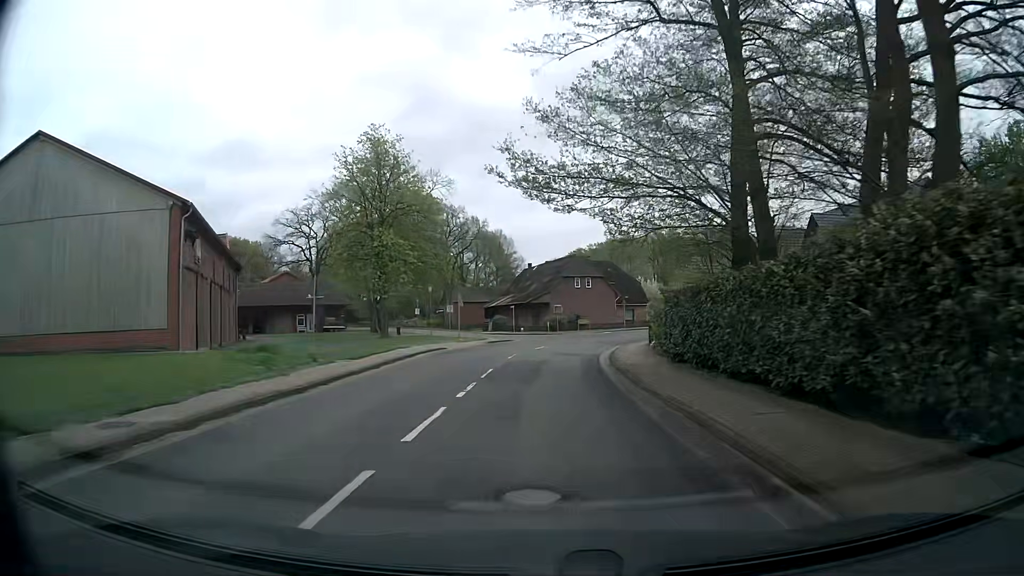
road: secondary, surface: asphalt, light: Day
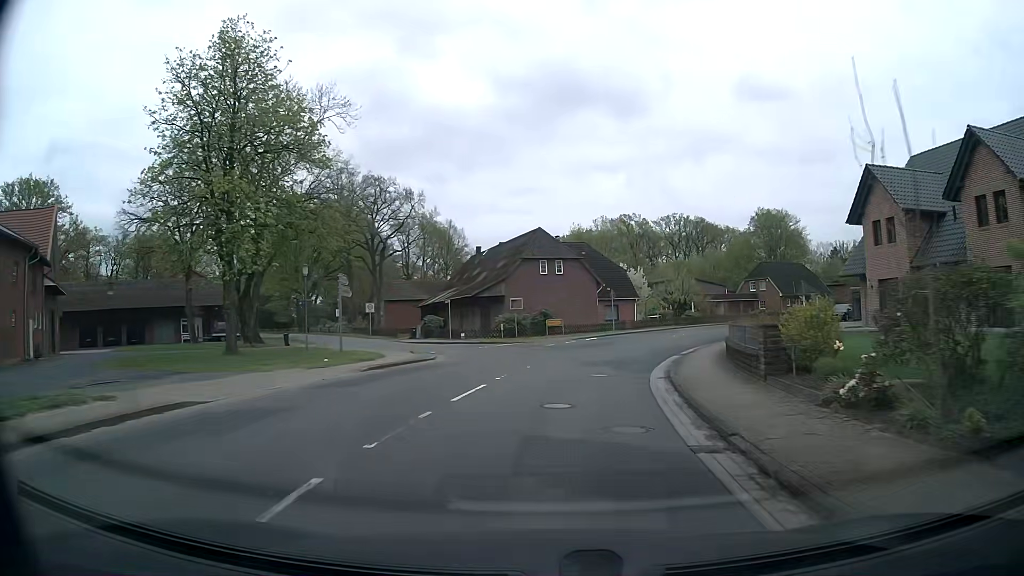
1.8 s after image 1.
(+0.2, +22.8) m; +3°
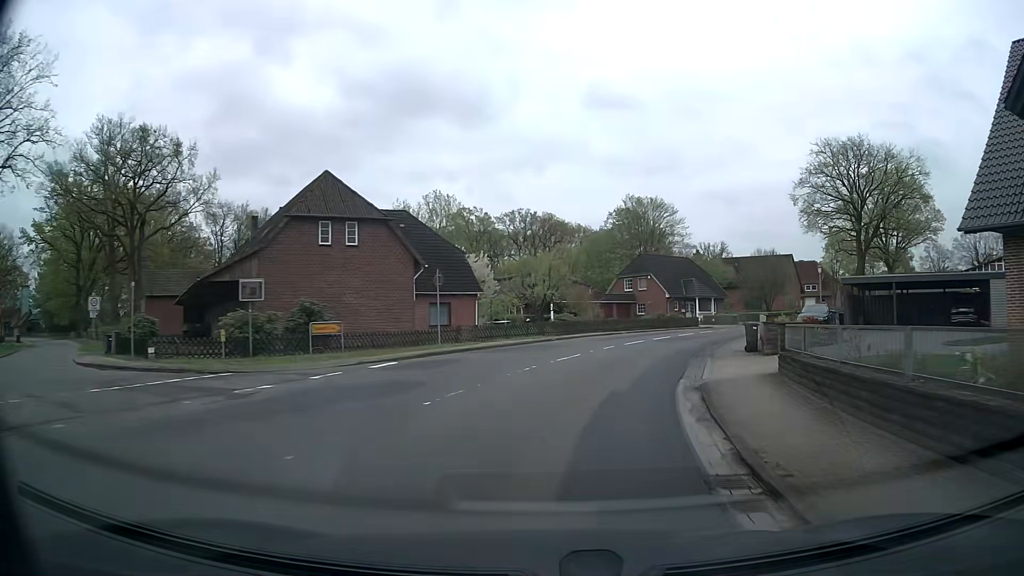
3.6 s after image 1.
(+2.5, +22.6) m; +14°
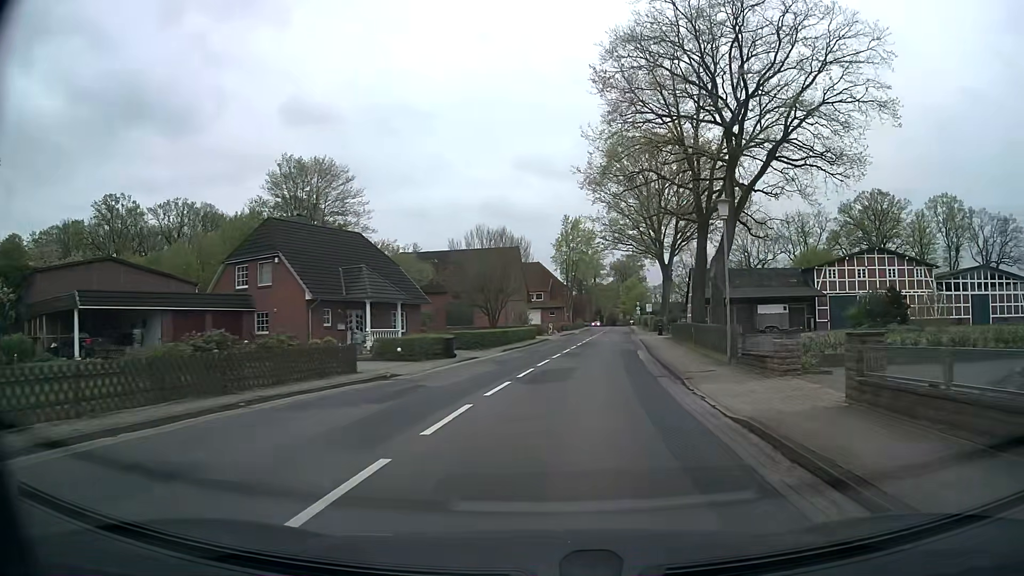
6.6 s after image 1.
(+8.8, +36.1) m; +26°
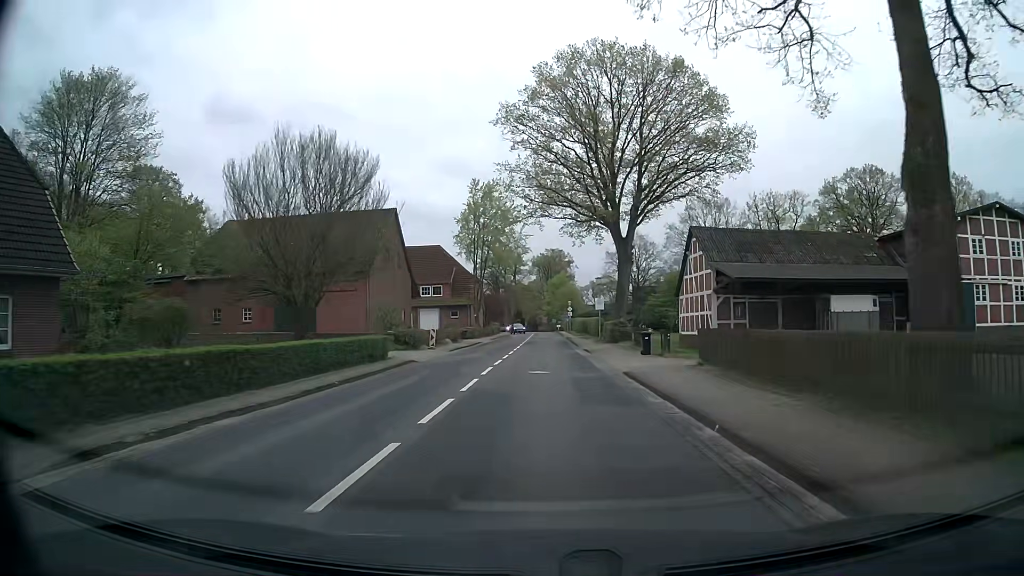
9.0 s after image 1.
(+2.6, +30.2) m; +7°
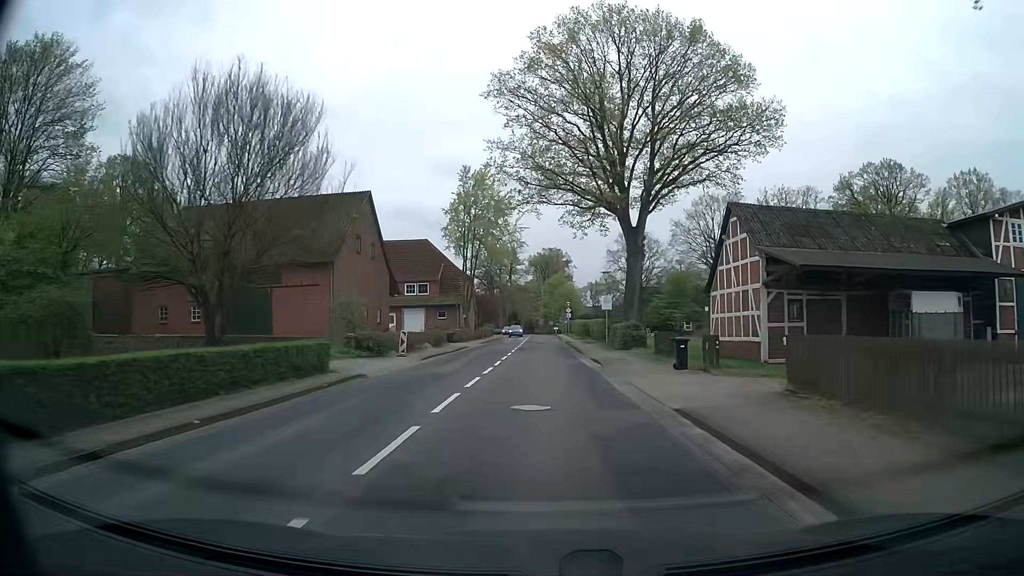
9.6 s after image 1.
(0.0, +7.6) m; +1°
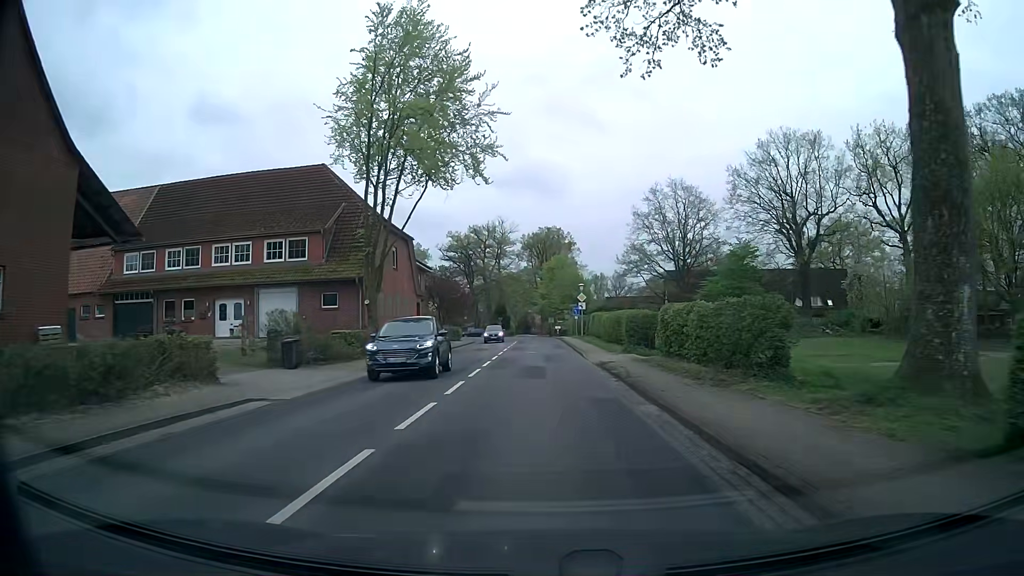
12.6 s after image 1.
(-0.1, +38.2) m; 0°
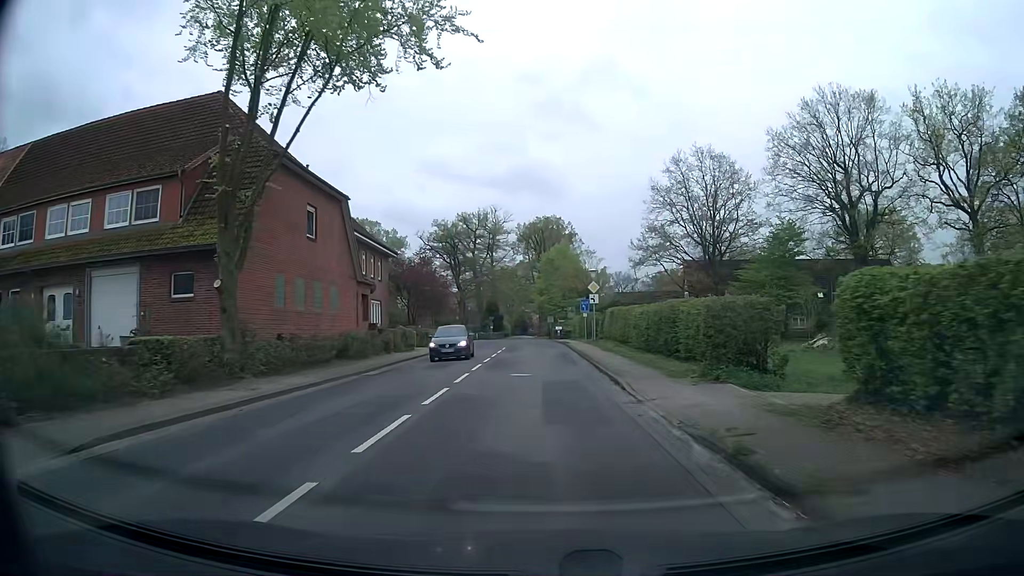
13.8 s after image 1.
(+0.1, +15.3) m; 0°
(0, +10) (0, +20) (0, +30) (0, +40) (-1, +50) (-4, +60) (-9, +68) (-16, +75) (-25, +80) (-35, +82) m
